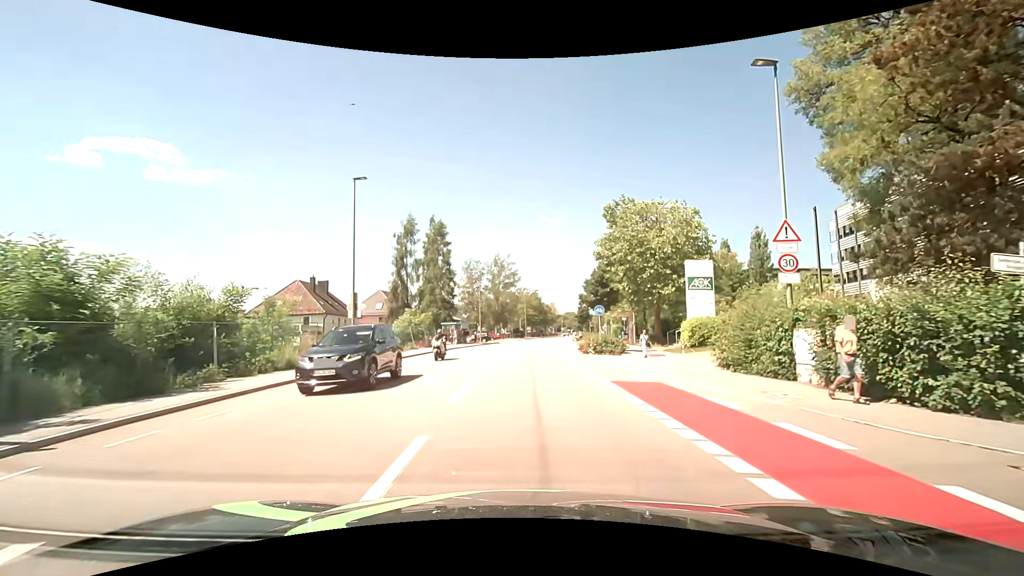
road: tertiary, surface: asphalt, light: Day
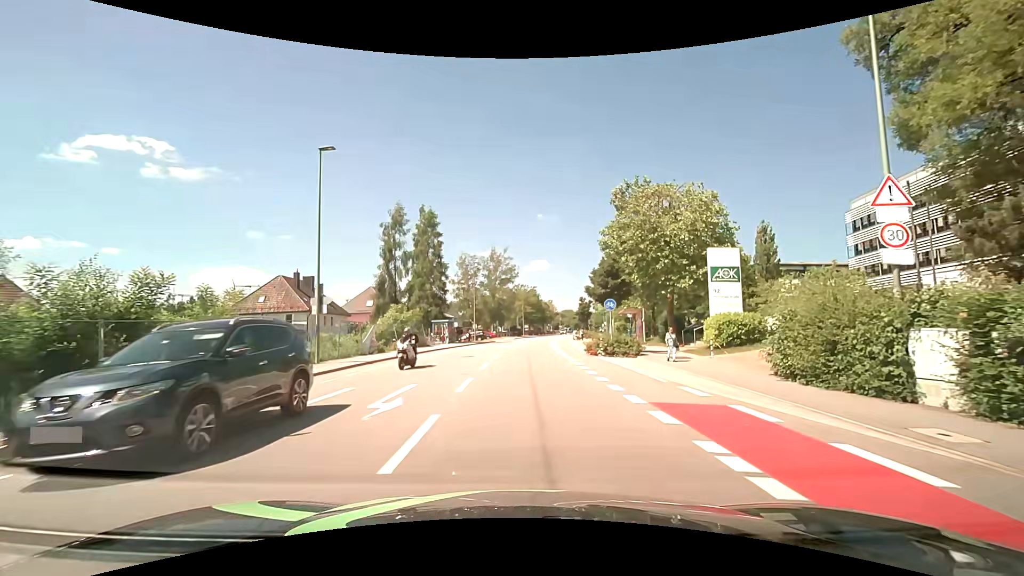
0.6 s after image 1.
(0.0, +4.5) m; +1°
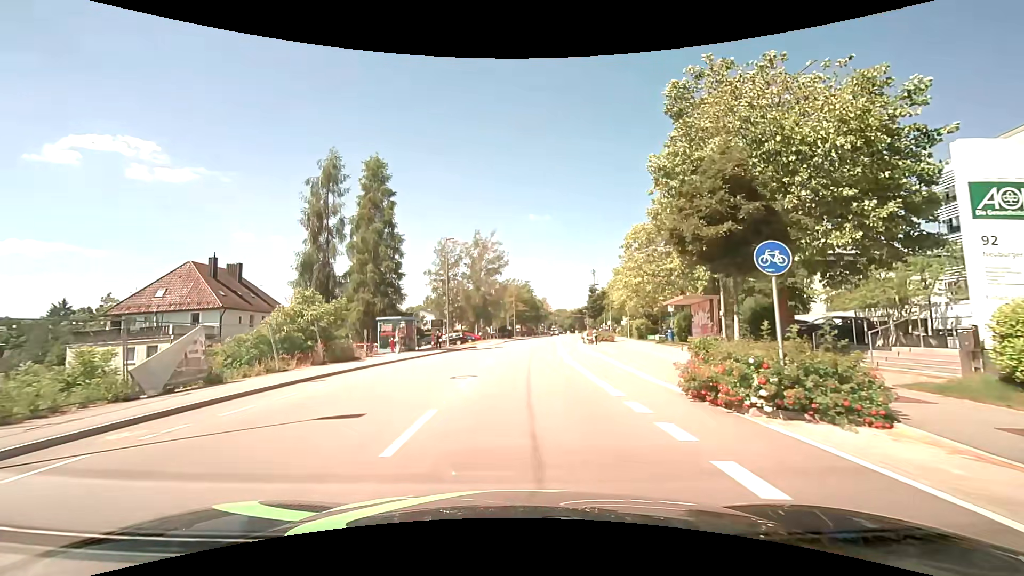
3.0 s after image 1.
(+0.1, +17.3) m; +1°
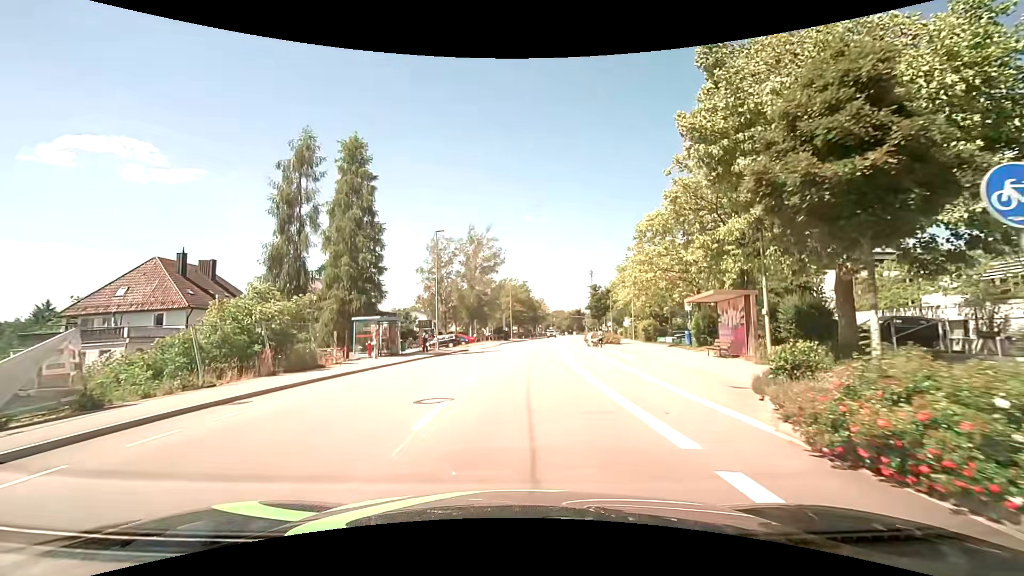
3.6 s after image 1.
(0.0, +4.5) m; 0°
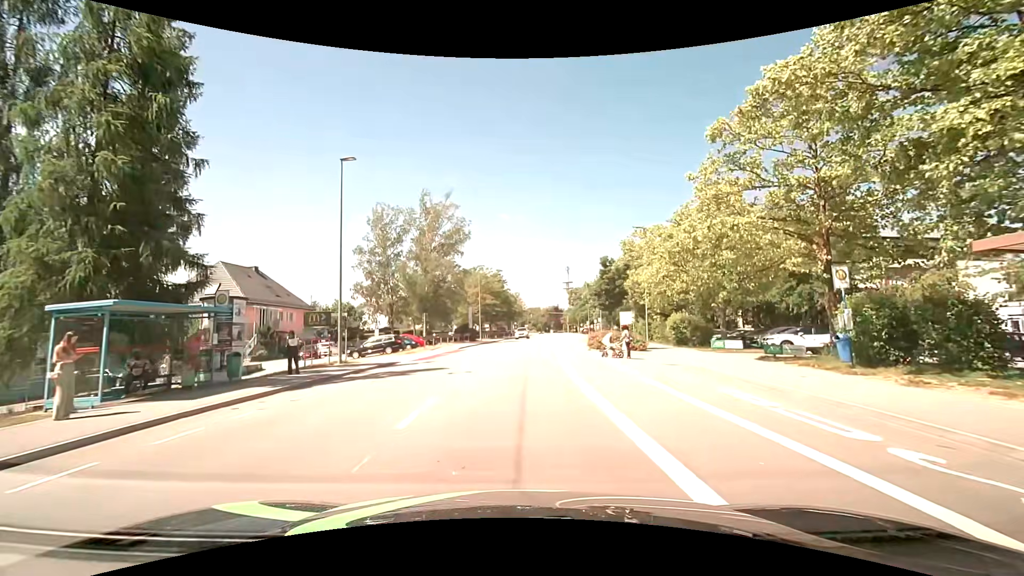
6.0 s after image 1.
(+0.5, +17.7) m; +3°
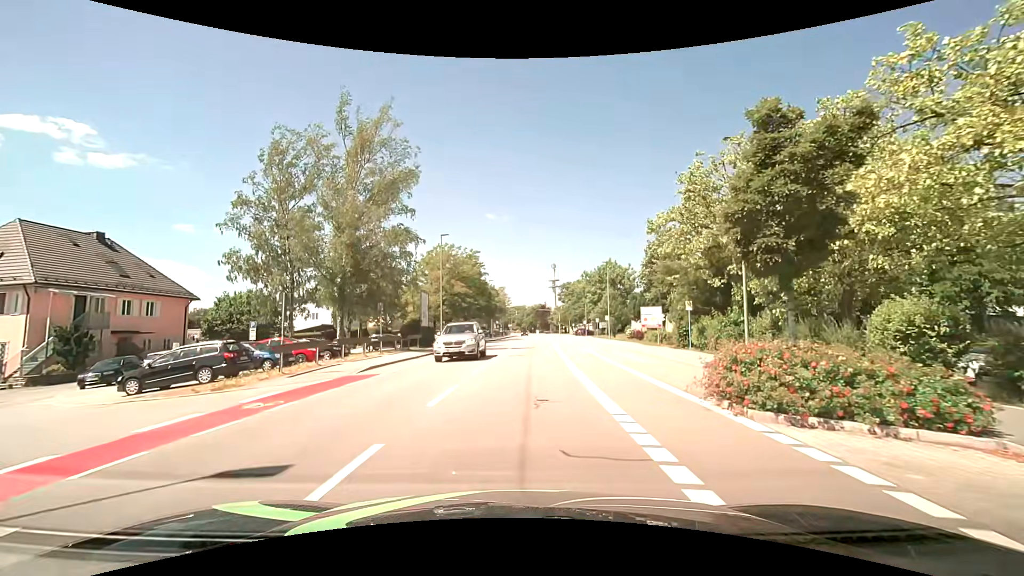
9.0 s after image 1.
(+0.5, +21.9) m; +2°
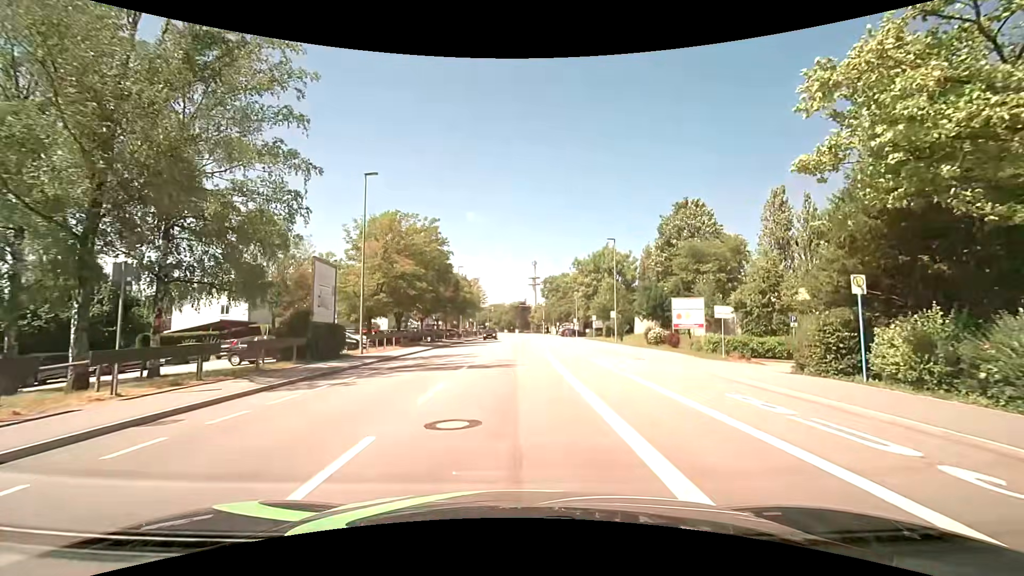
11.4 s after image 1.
(+0.5, +17.8) m; +3°
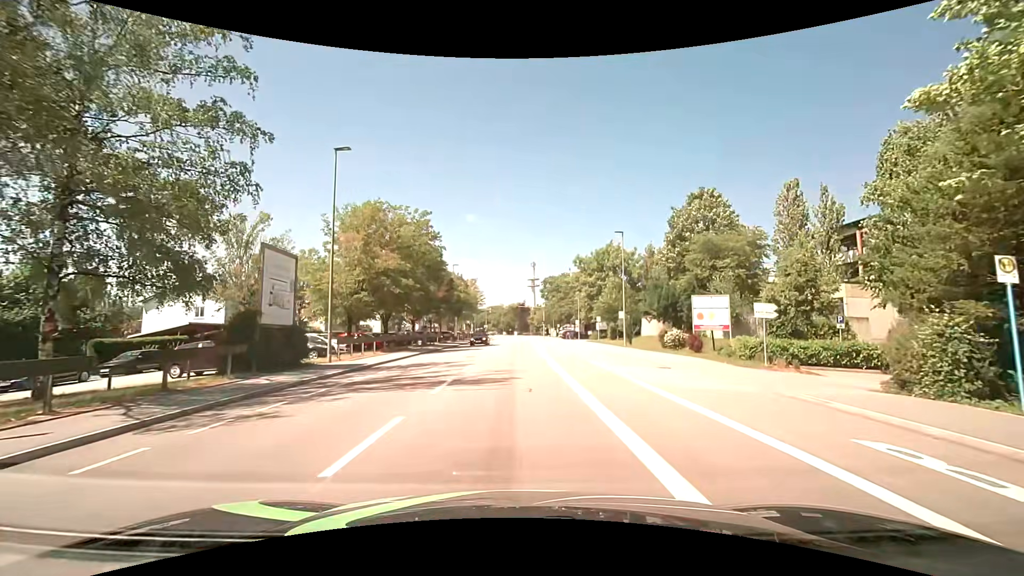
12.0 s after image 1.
(0.0, +4.5) m; -1°
(0, +10) (0, +20) (0, +30) (0, +40) (0, +50) (0, +60) (0, +70) (0, +80) (0, +90) (0, +100) m
